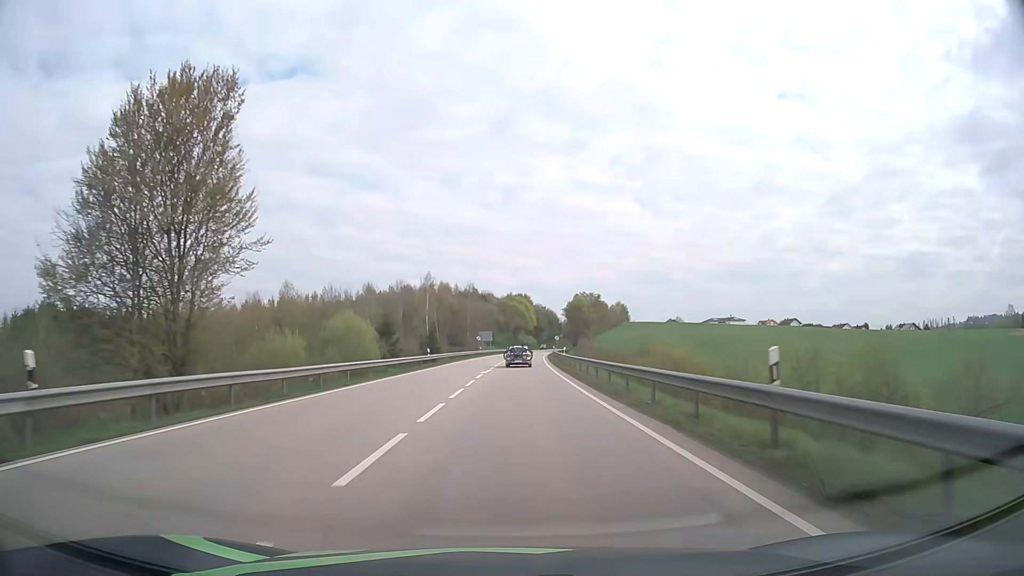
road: primary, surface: asphalt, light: Day
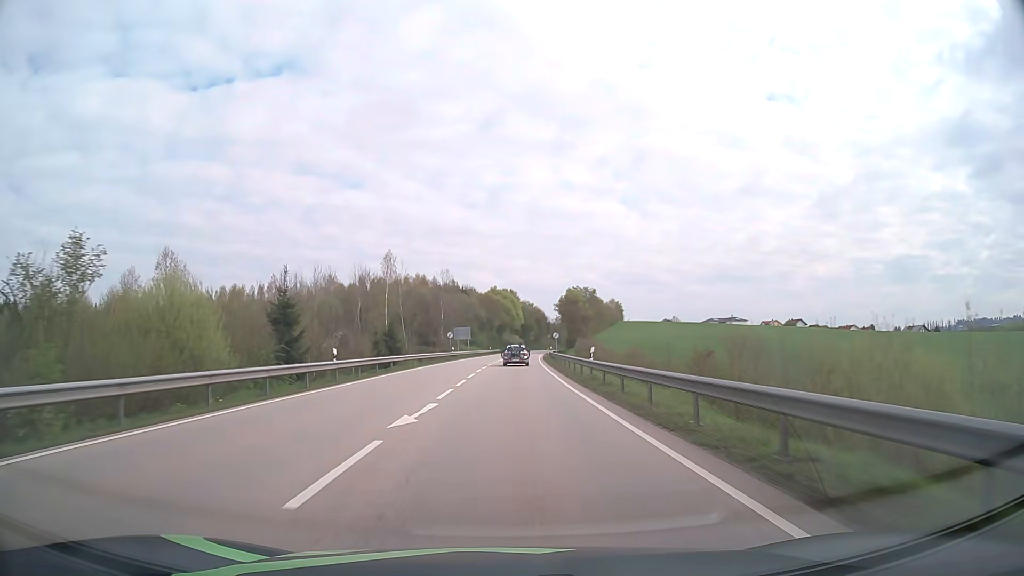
(+0.3, +24.9) m; +1°
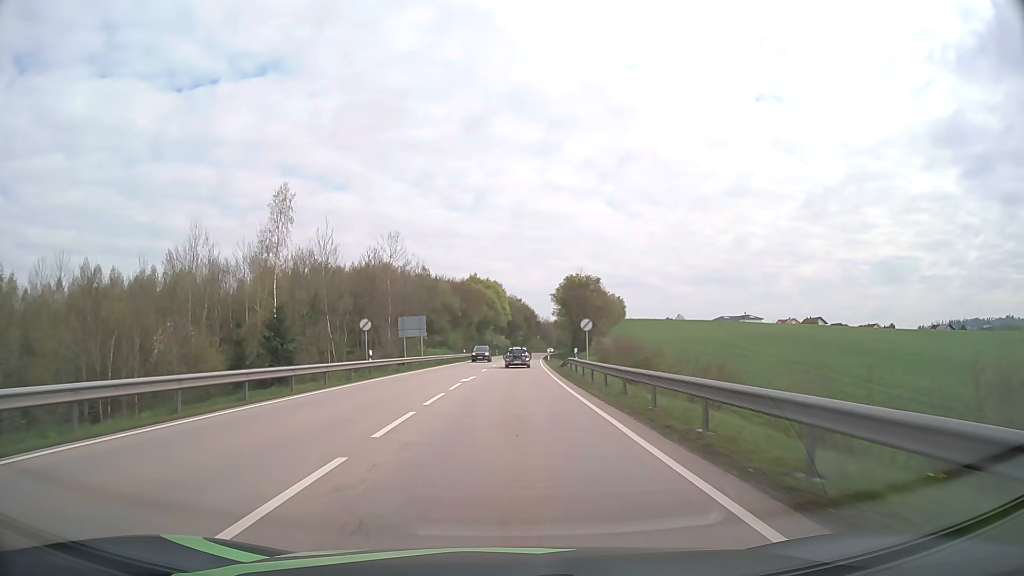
(+0.4, +37.5) m; +1°
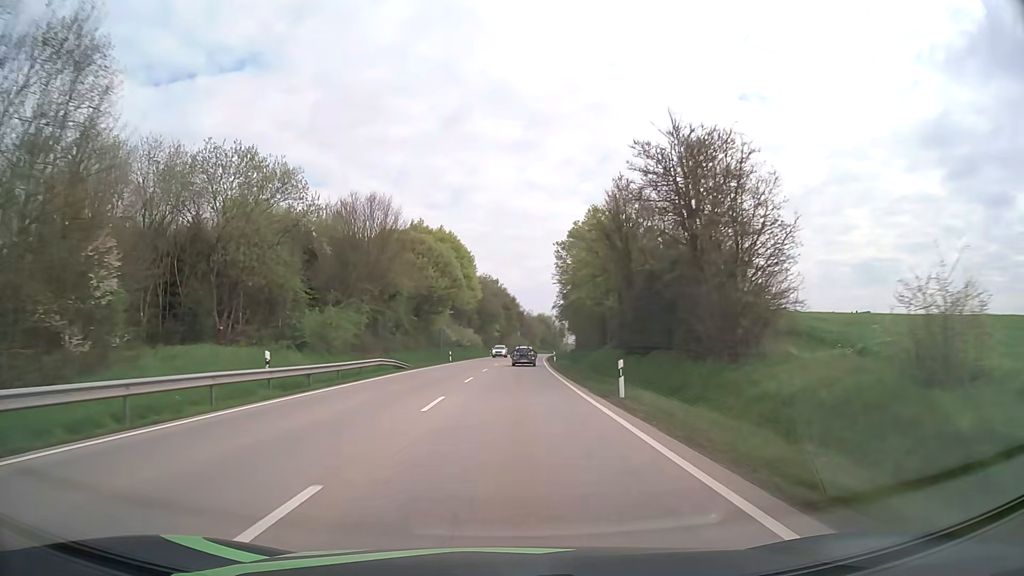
(+1.2, +62.6) m; +2°
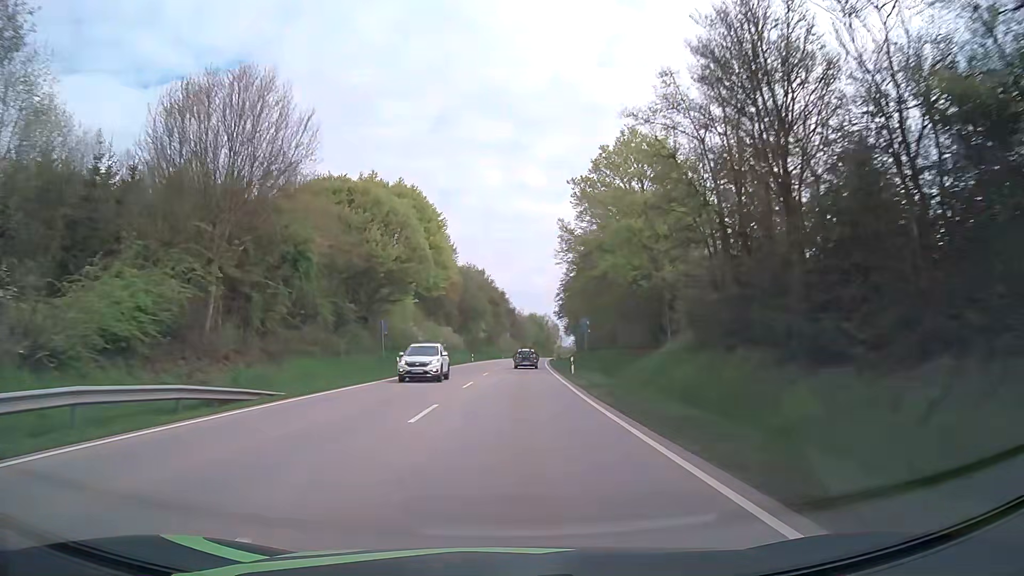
(+0.2, +25.9) m; +1°
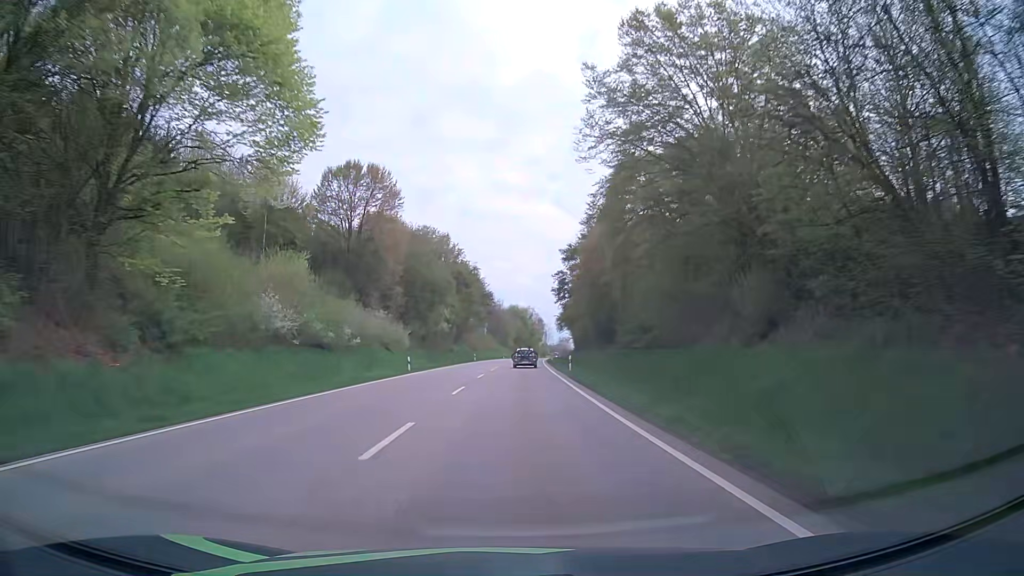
(+0.6, +40.5) m; +2°
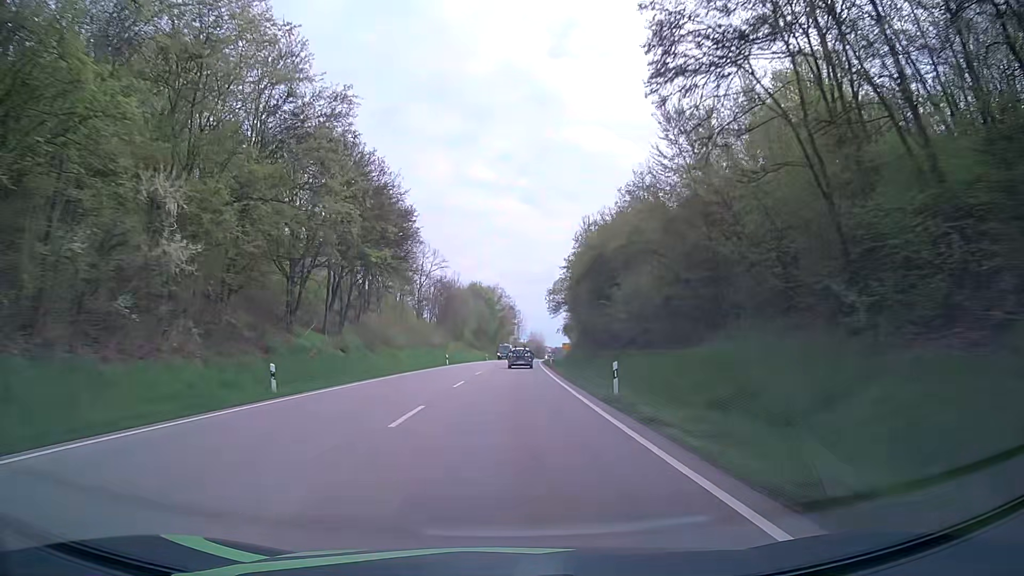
(+1.8, +68.8) m; +3°
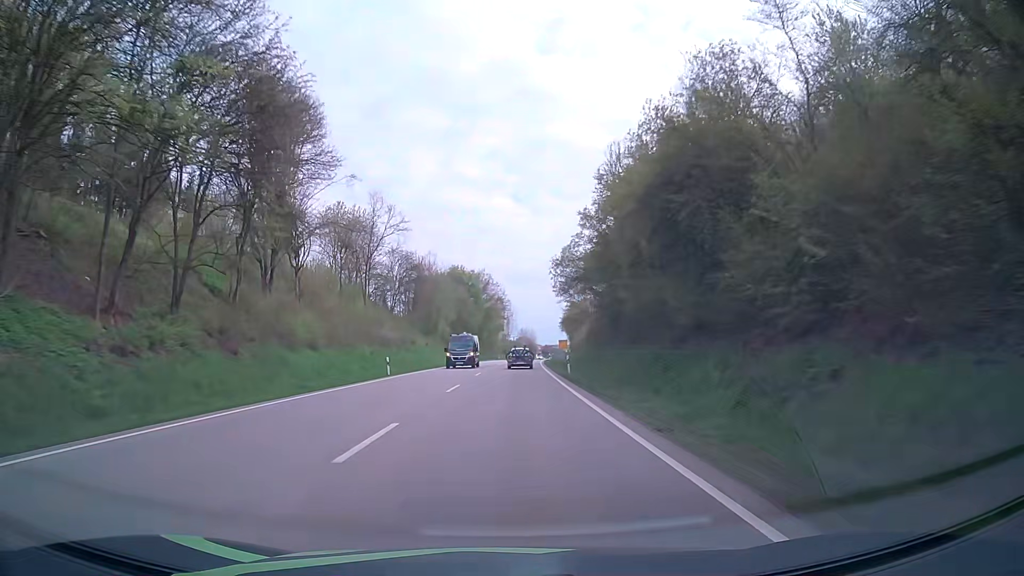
(+0.2, +27.6) m; +1°
(0, +10) (0, +20) (0, +30) (+1, +40) (+1, +50) (+1, +60) (+2, +70) (+2, +80) (+3, +90) (+3, +100) m
